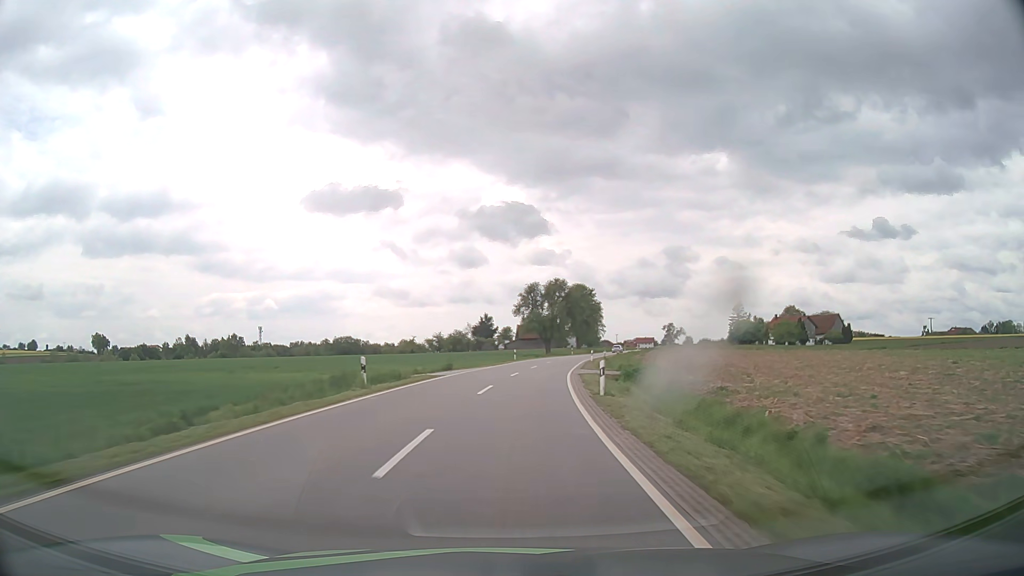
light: Day
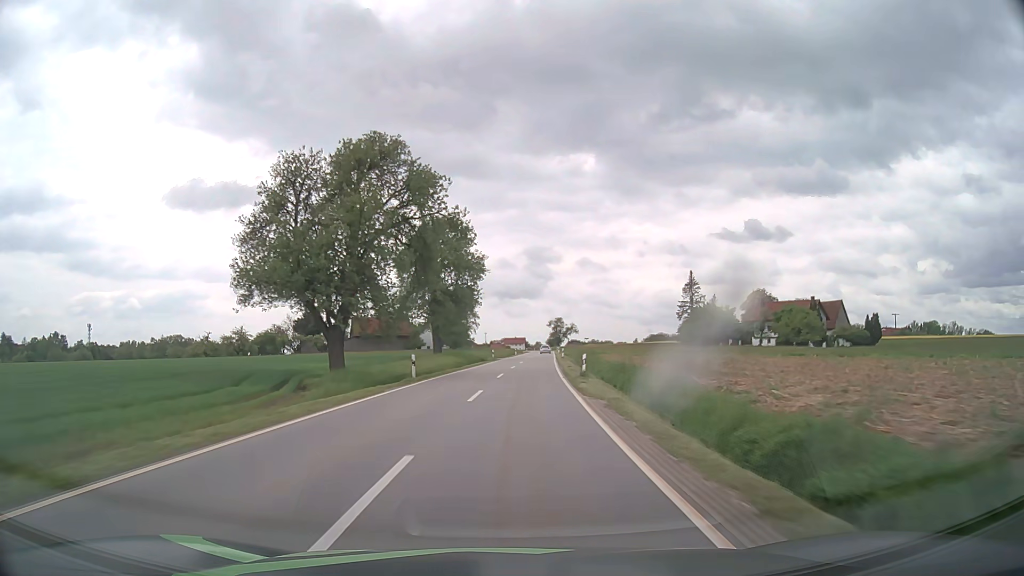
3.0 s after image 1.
(+8.2, +75.2) m; +12°
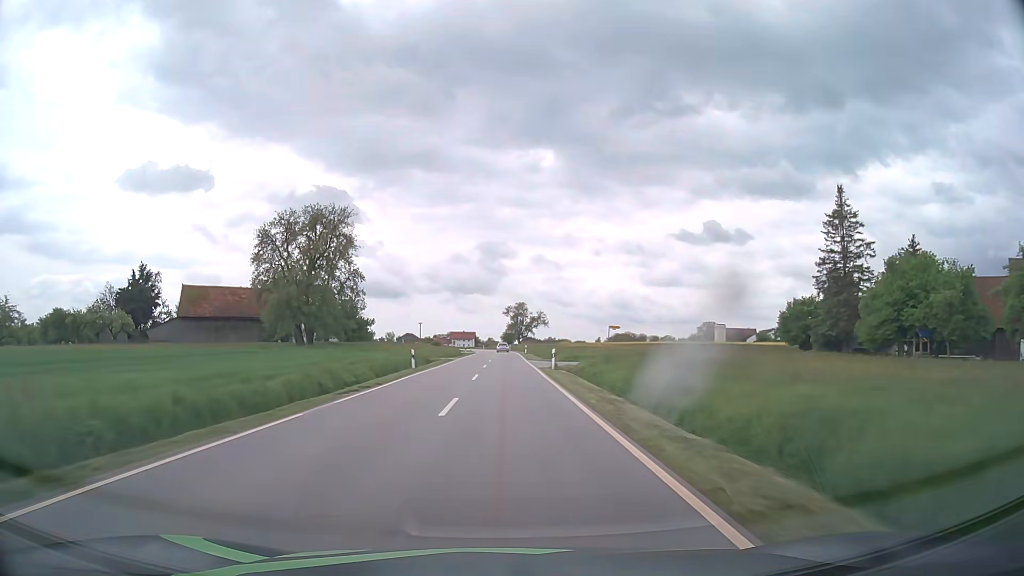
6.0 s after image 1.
(+4.2, +76.6) m; +4°
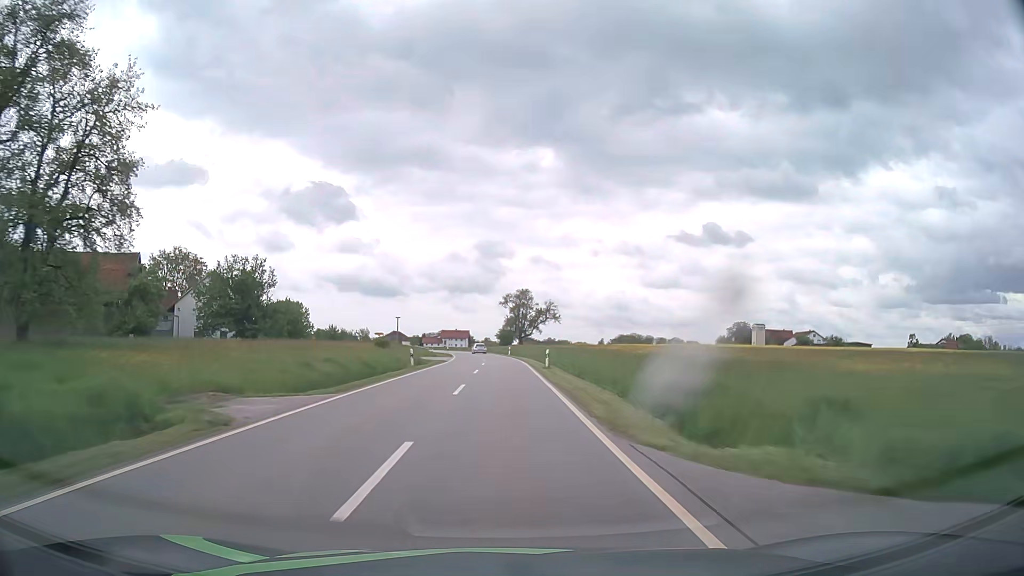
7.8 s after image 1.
(0.0, +43.8) m; 0°
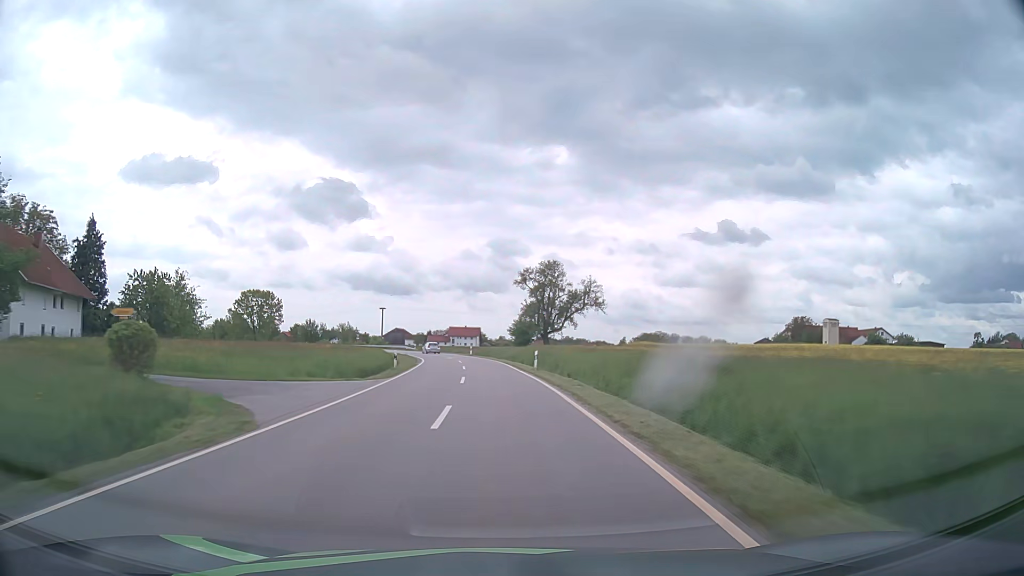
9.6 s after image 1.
(-0.2, +43.1) m; -1°
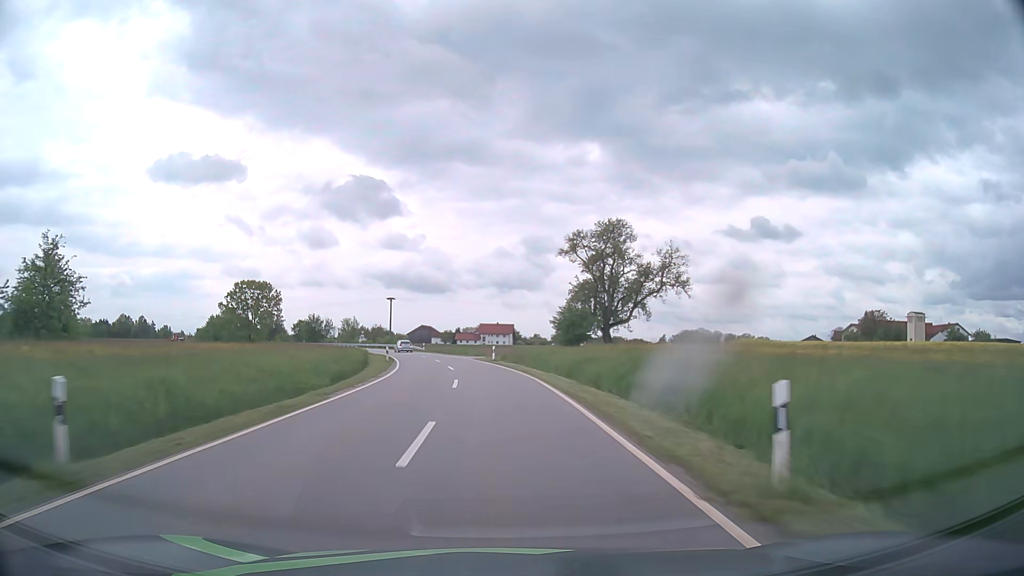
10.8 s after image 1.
(-0.6, +27.8) m; -3°
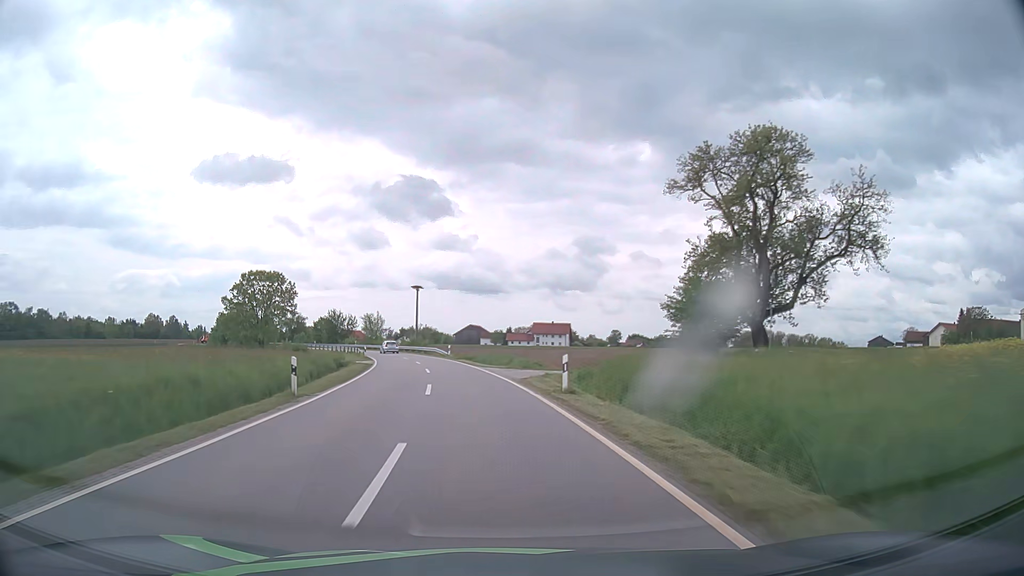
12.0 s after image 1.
(-0.9, +26.6) m; -4°
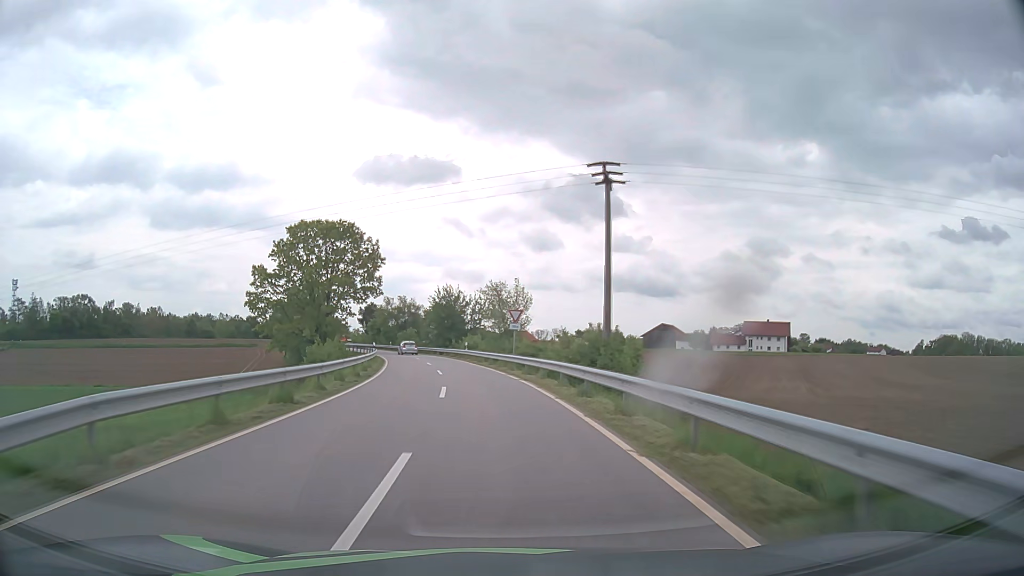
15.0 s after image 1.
(-8.6, +61.1) m; -15°
(0, +10) (-1, +20) (-2, +30) (-3, +40) (-5, +50) (-7, +59) (-10, +69) (-13, +79) (-16, +88) (-19, +98) m
